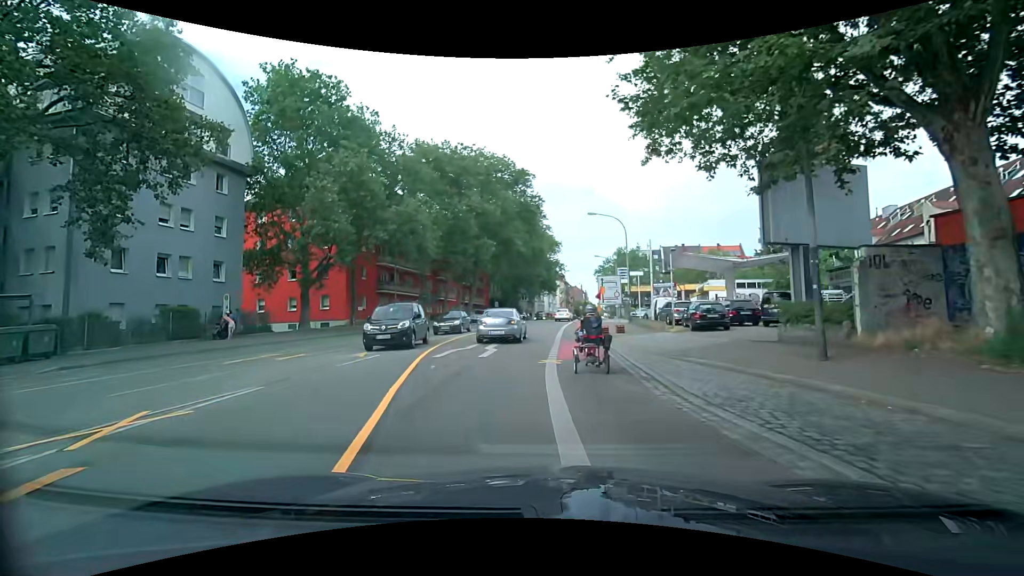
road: secondary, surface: asphalt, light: Day
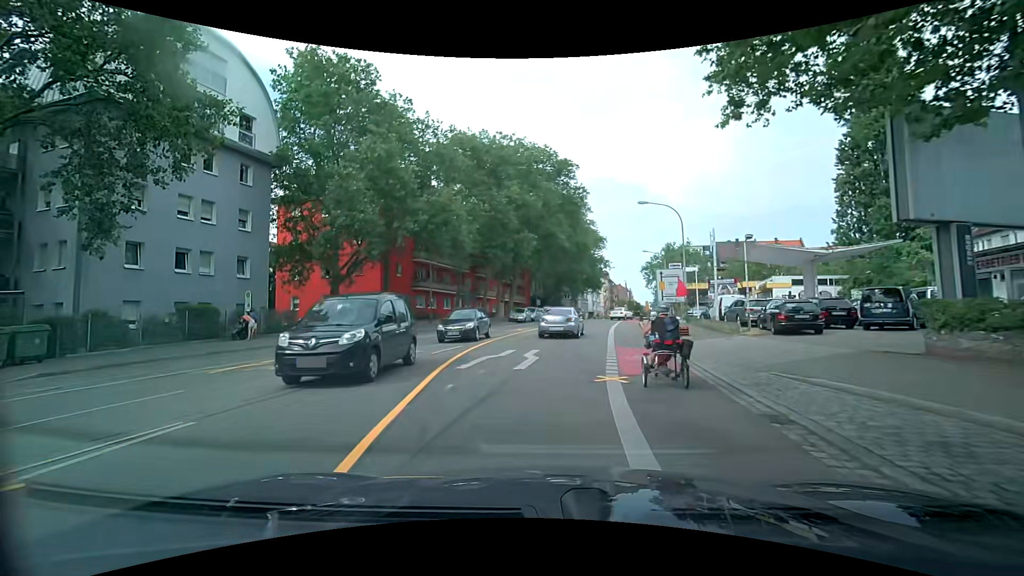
(-0.1, +3.4) m; -3°
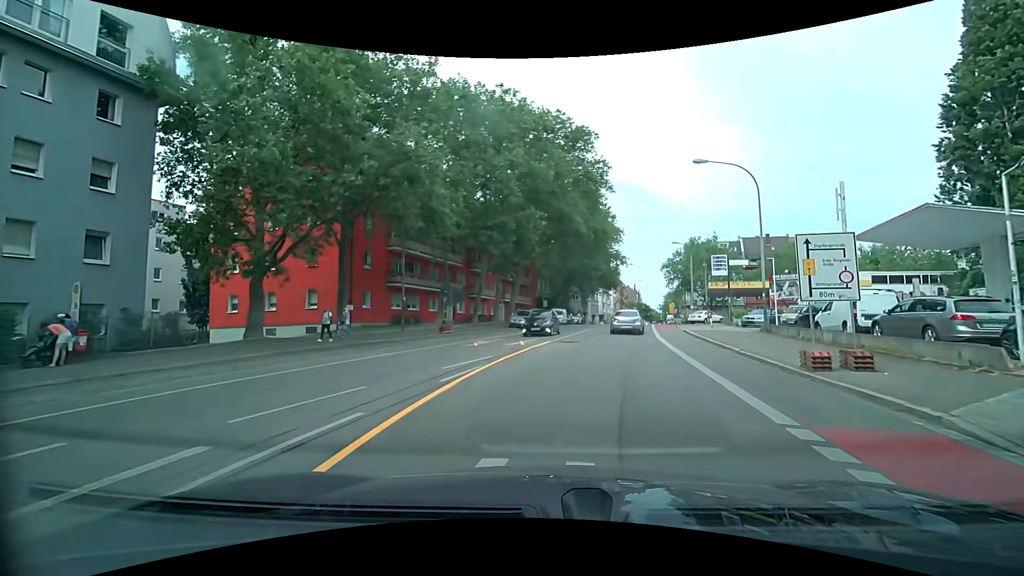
(-1.0, +11.8) m; -5°
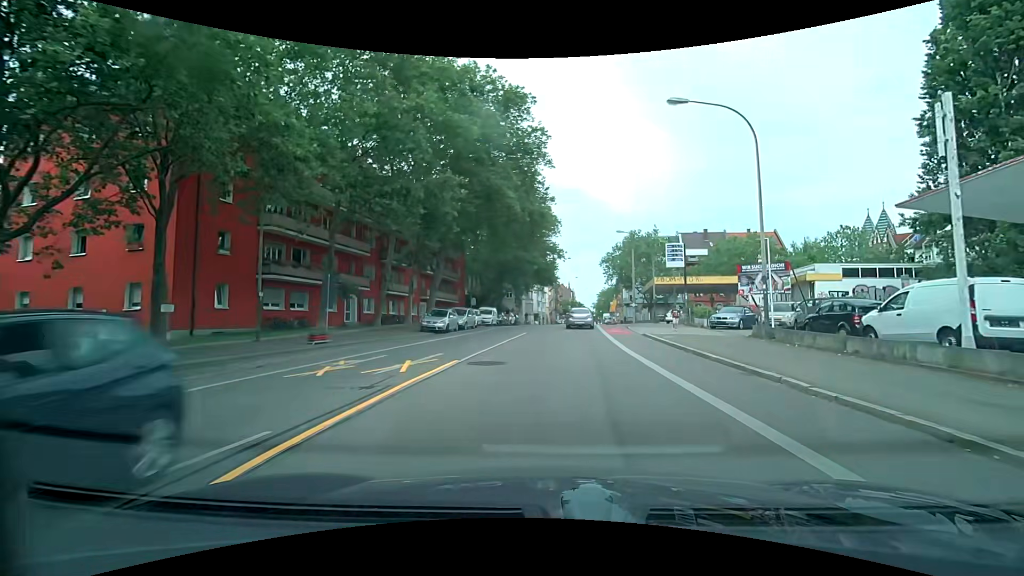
(+0.3, +9.1) m; +6°
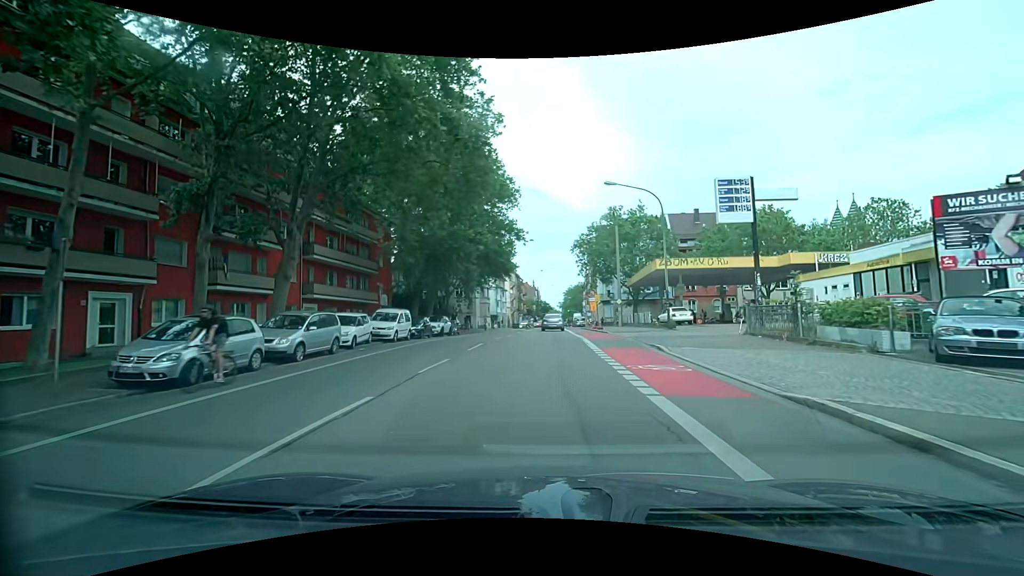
(+2.1, +20.0) m; +7°
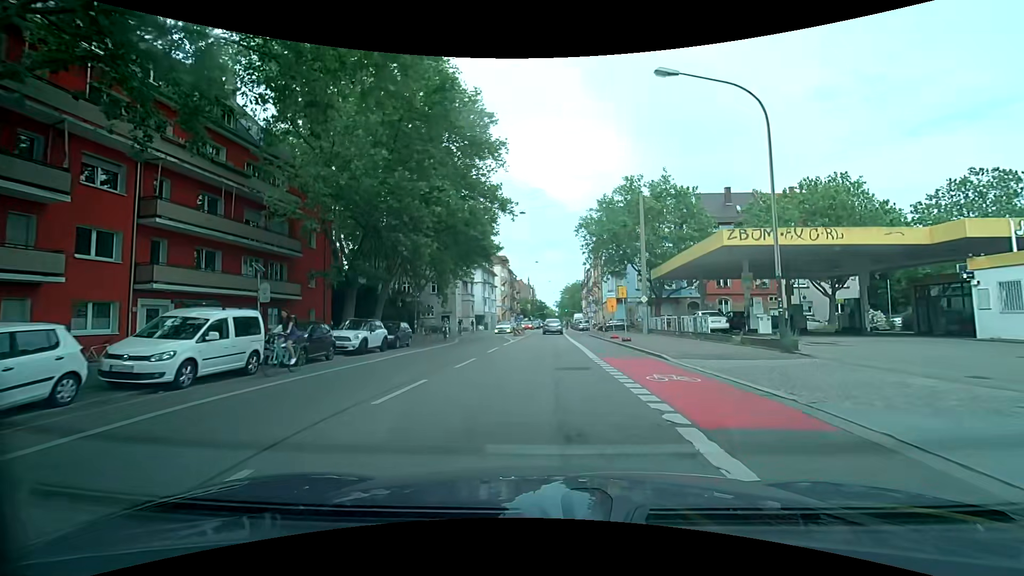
(+0.2, +15.4) m; 0°
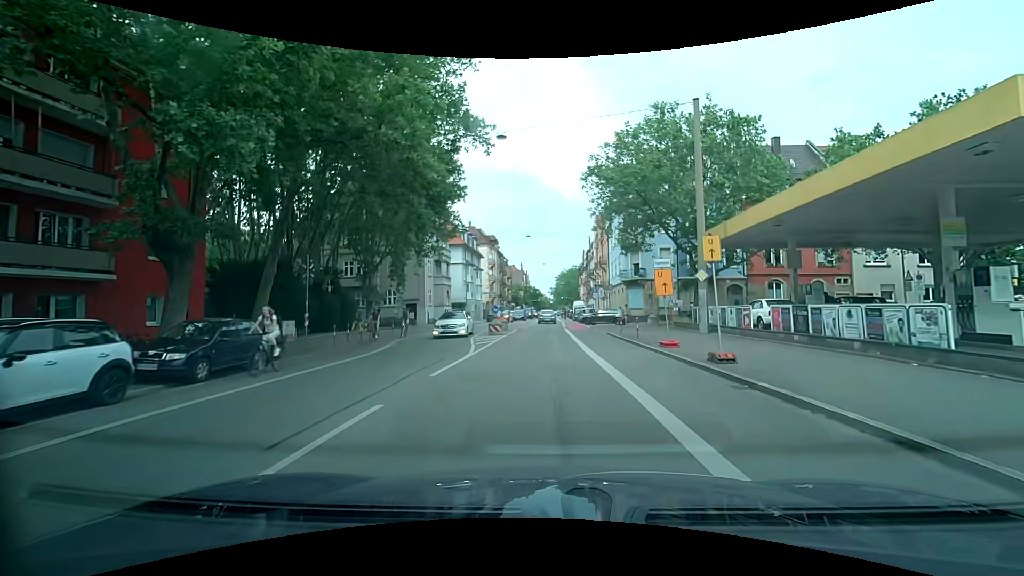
(+0.3, +15.1) m; +2°
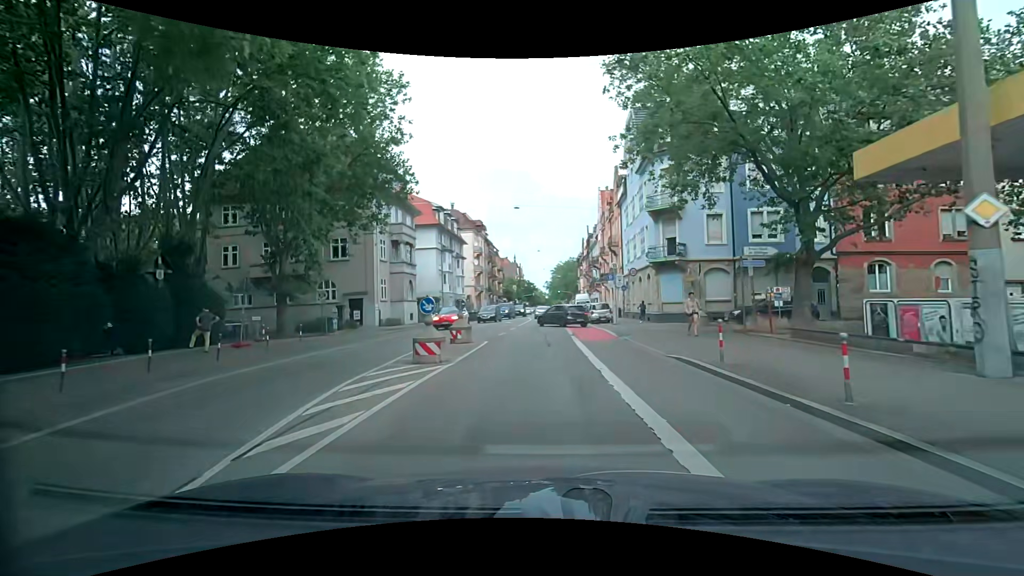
(-0.1, +14.8) m; 0°
(0, +10) (0, +20) (0, +30) (0, +40) (0, +50) (0, +60) (0, +70) (0, +80) (0, +90) (0, +100) m
